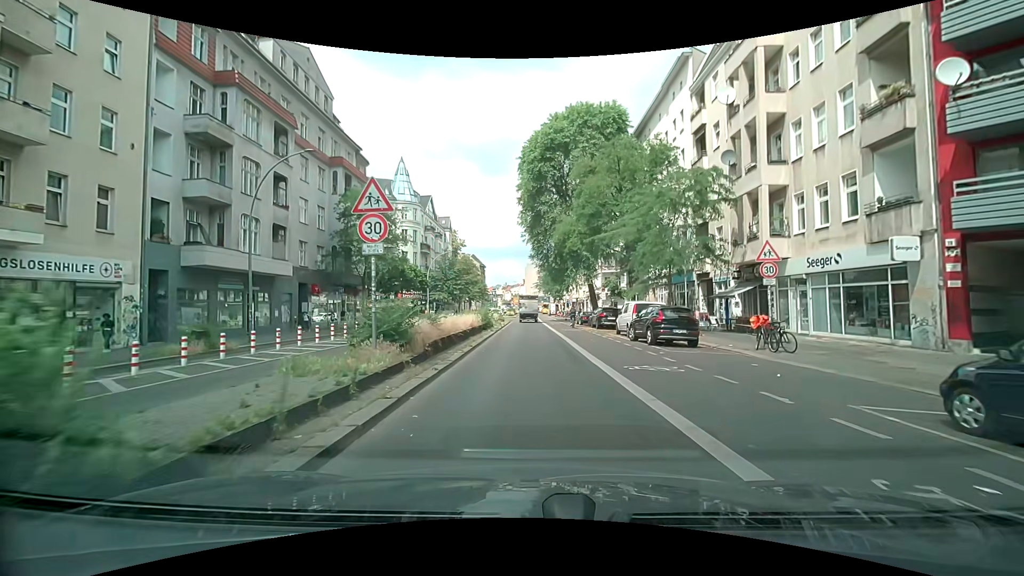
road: secondary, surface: asphalt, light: Day
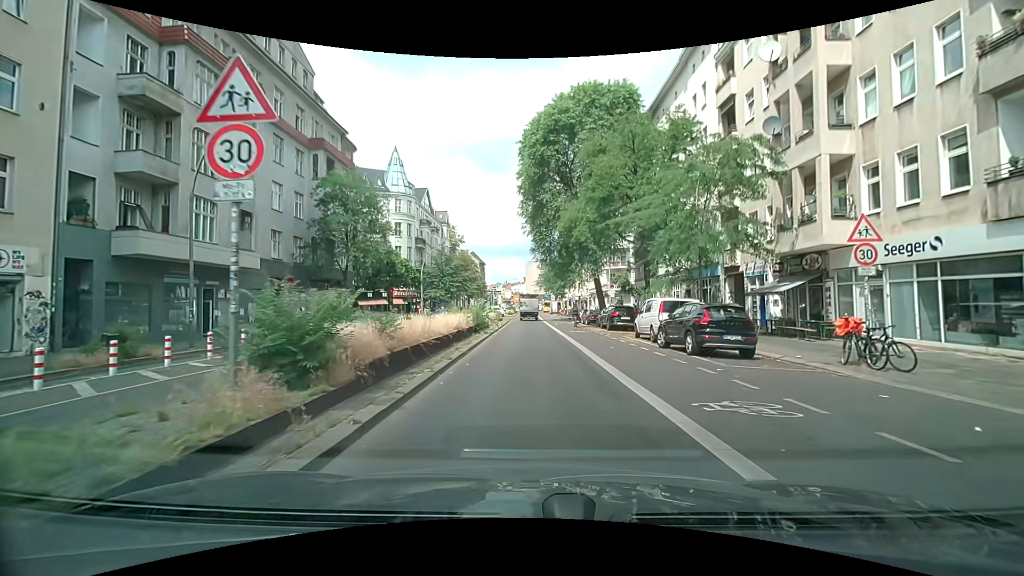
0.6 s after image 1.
(0.0, +4.8) m; 0°
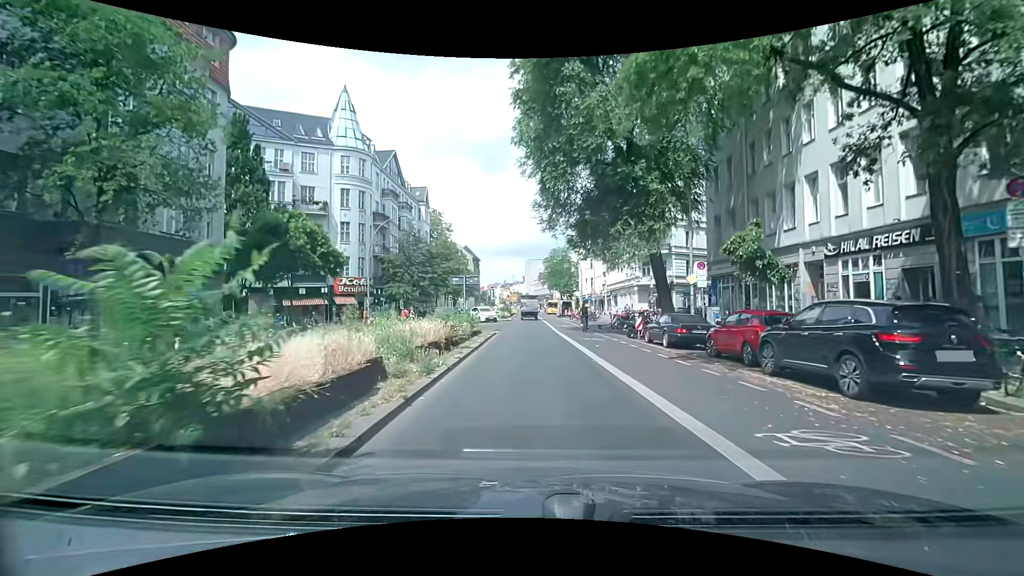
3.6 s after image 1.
(+0.1, +23.9) m; 0°
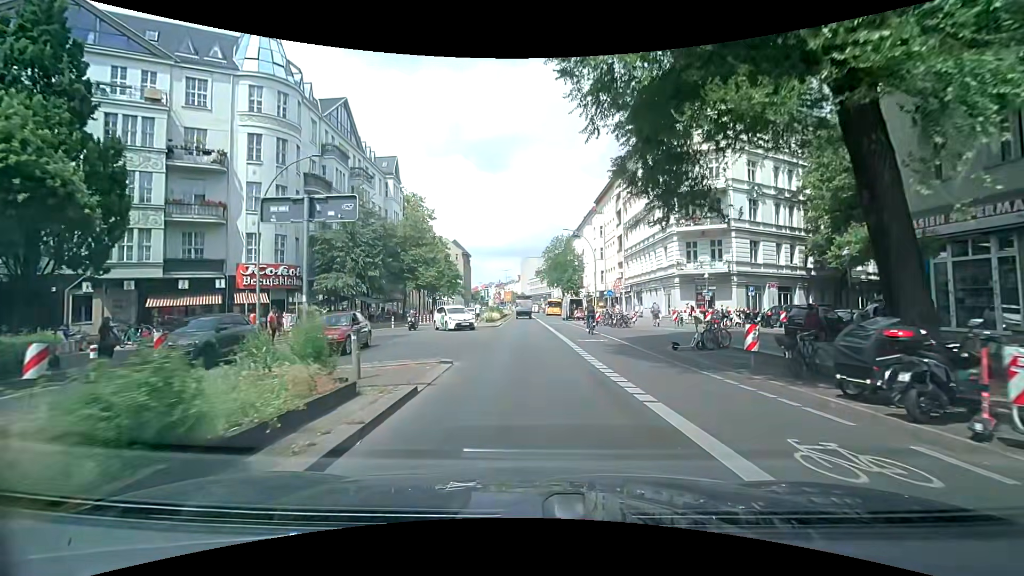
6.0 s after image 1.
(+0.2, +18.5) m; +1°
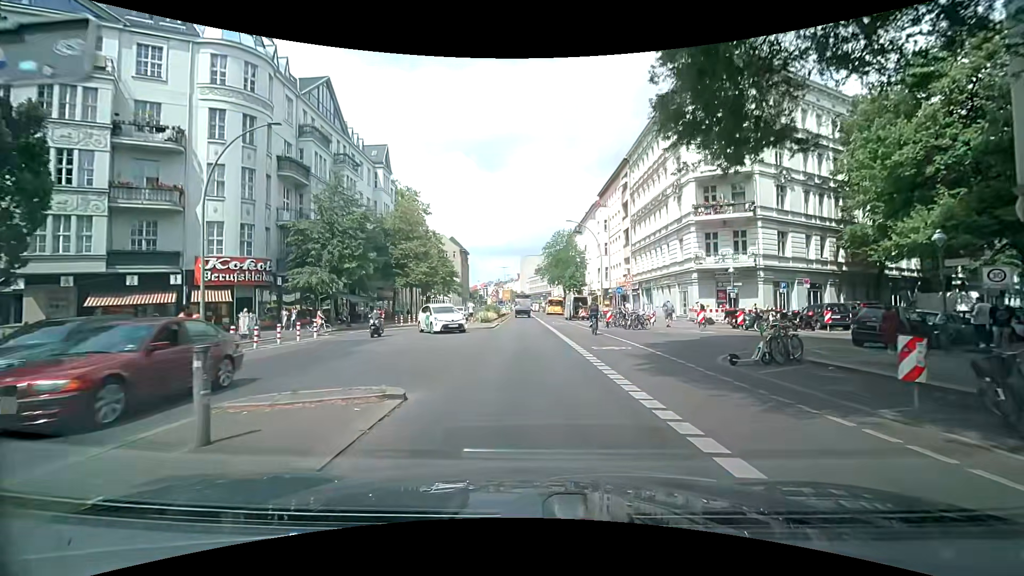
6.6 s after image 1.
(0.0, +4.8) m; 0°
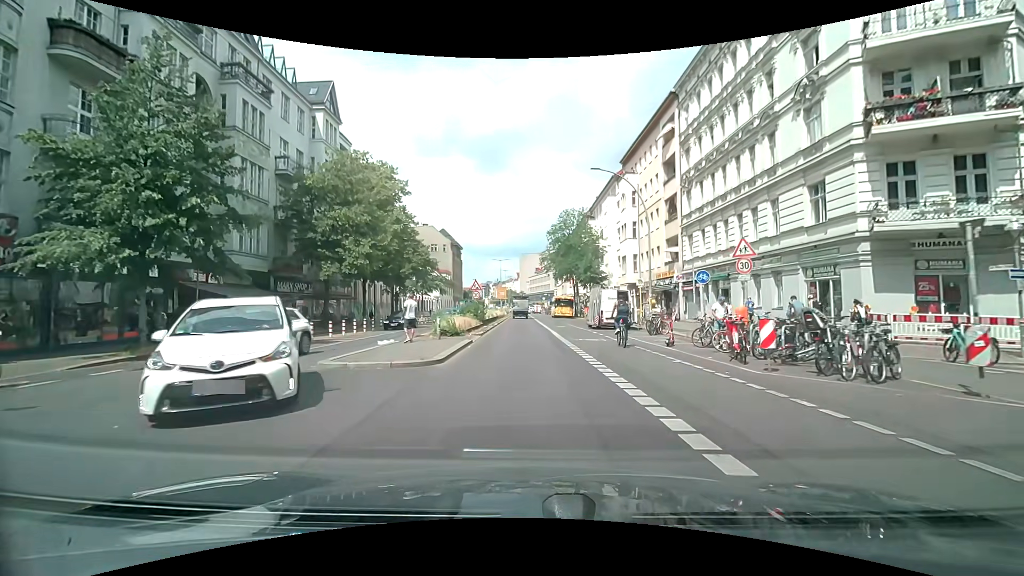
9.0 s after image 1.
(0.0, +19.6) m; 0°
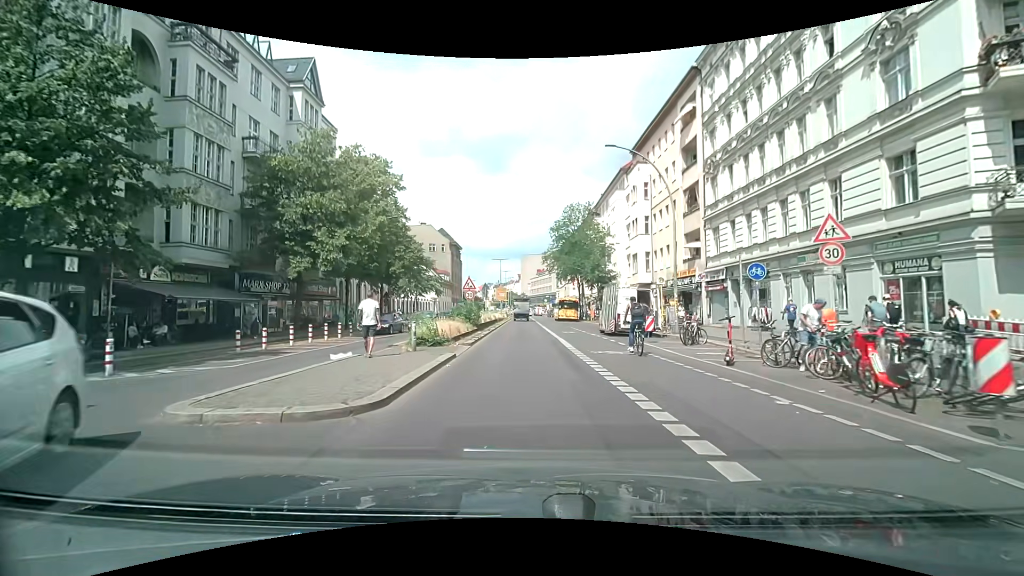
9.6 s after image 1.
(0.0, +5.0) m; 0°
